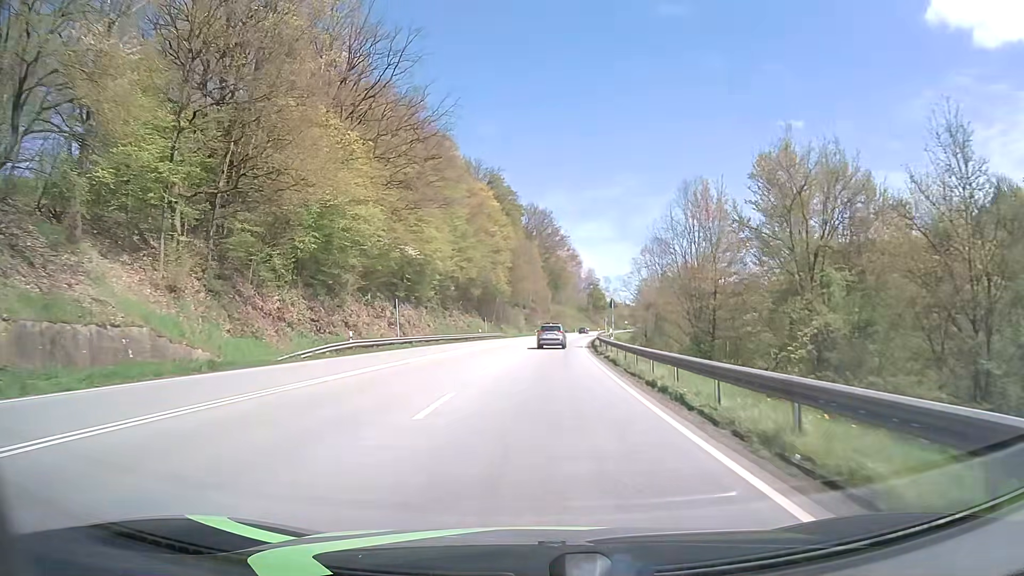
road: primary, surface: asphalt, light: Day
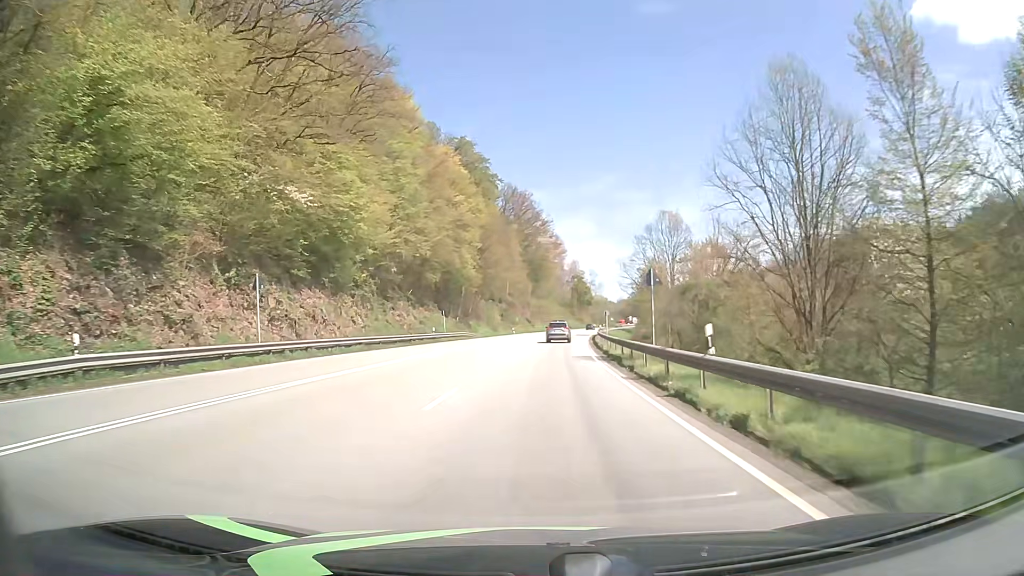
(+0.4, +23.1) m; +2°
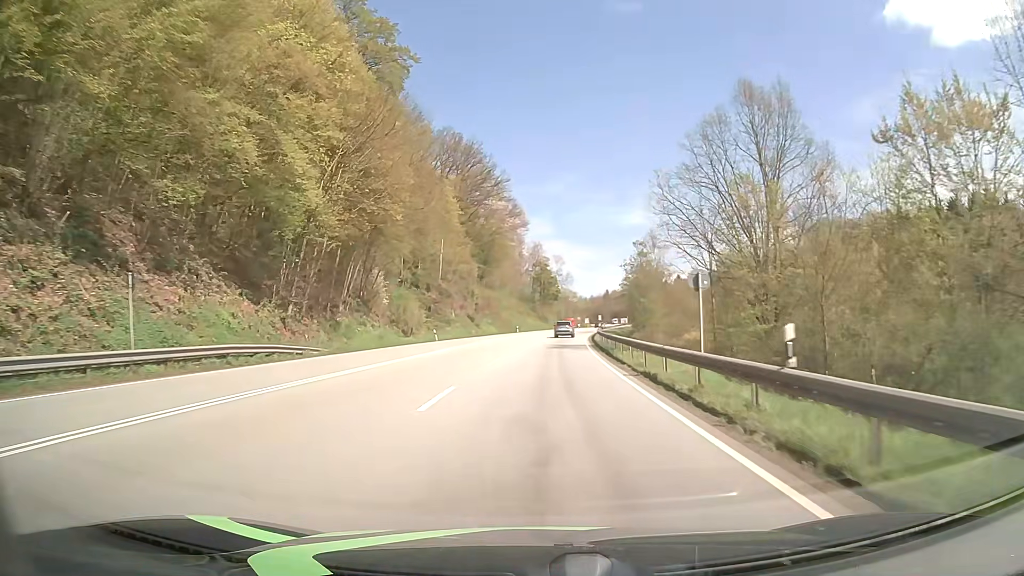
(+1.6, +47.6) m; +4°
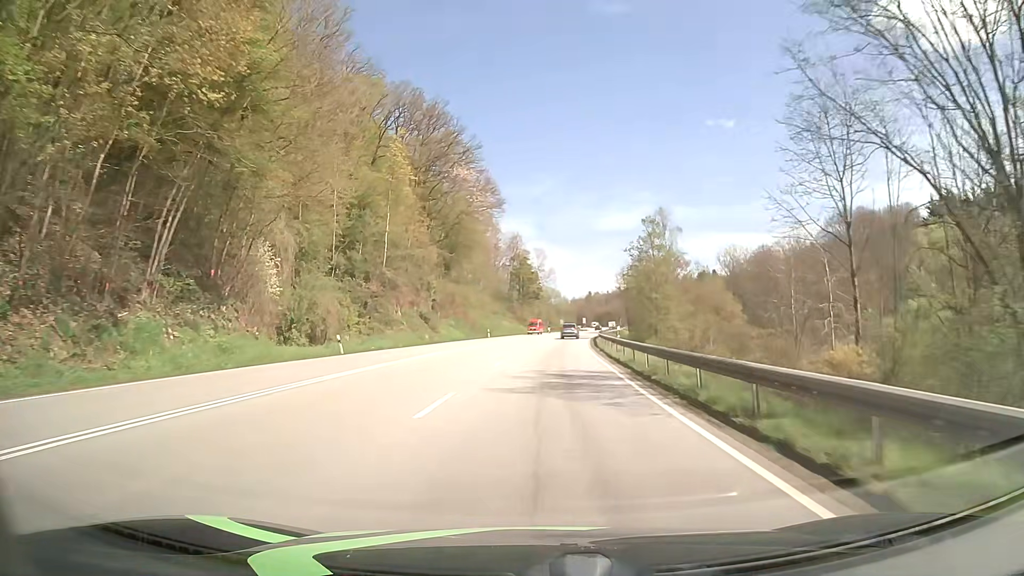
(+0.3, +24.3) m; +2°
